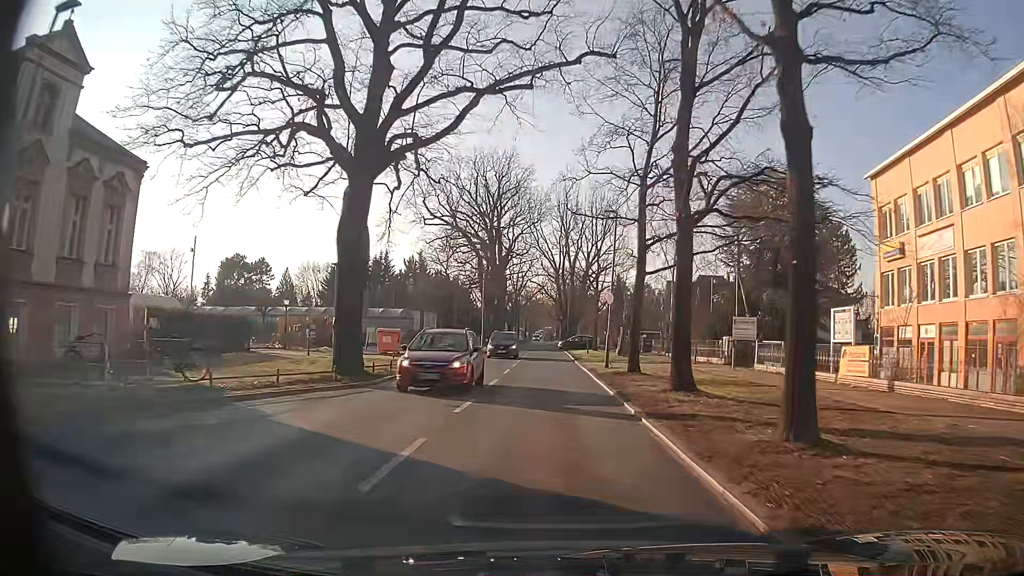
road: secondary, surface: asphalt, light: Day
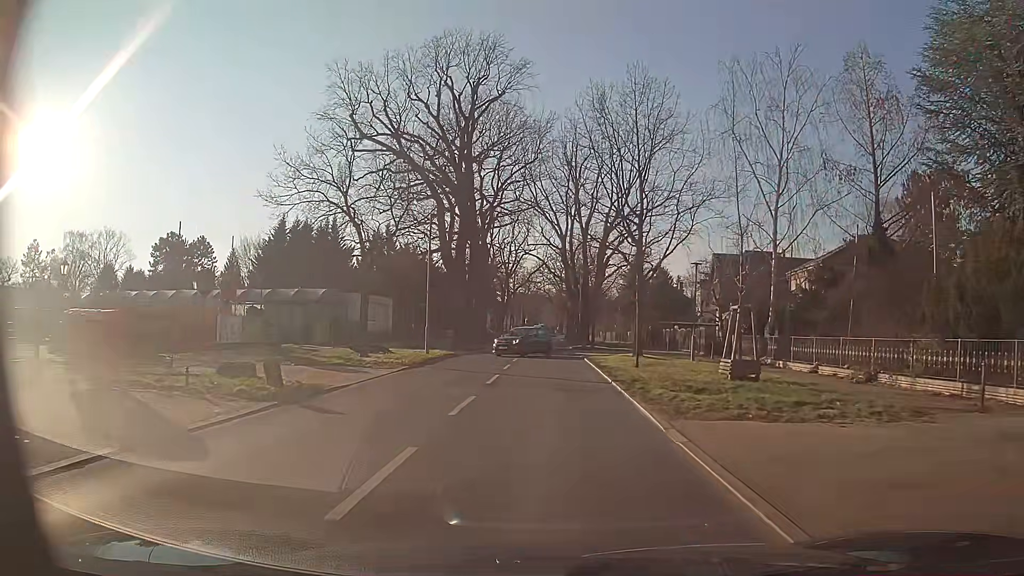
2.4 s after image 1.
(+0.2, +25.9) m; 0°
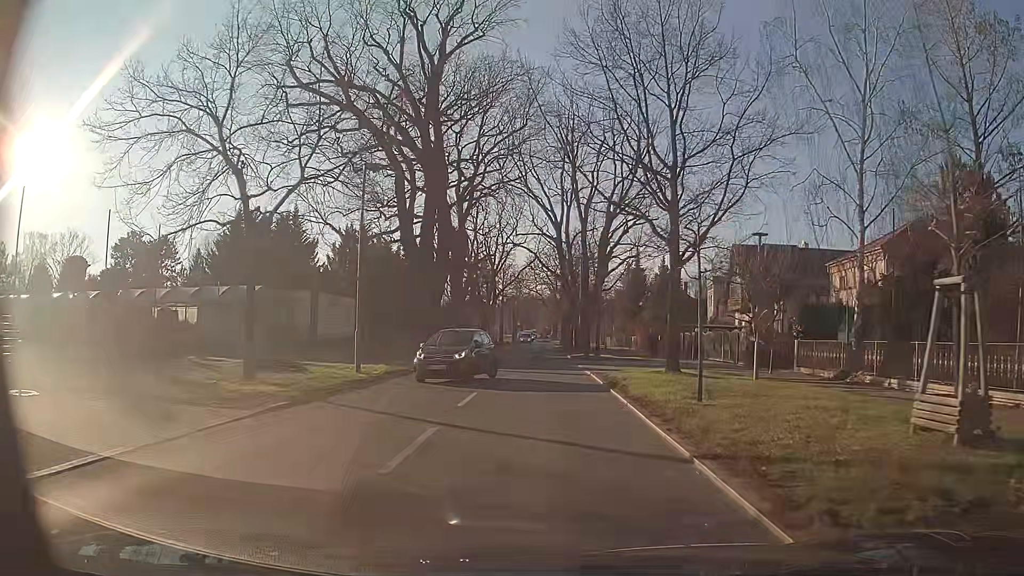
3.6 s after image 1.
(+0.1, +10.1) m; +1°
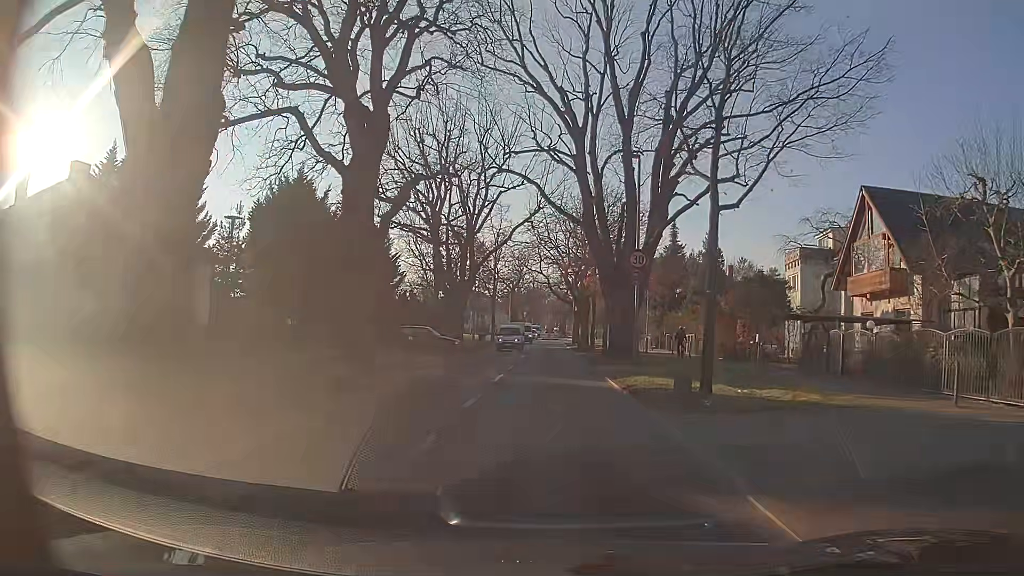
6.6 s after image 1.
(-0.3, +24.8) m; -1°
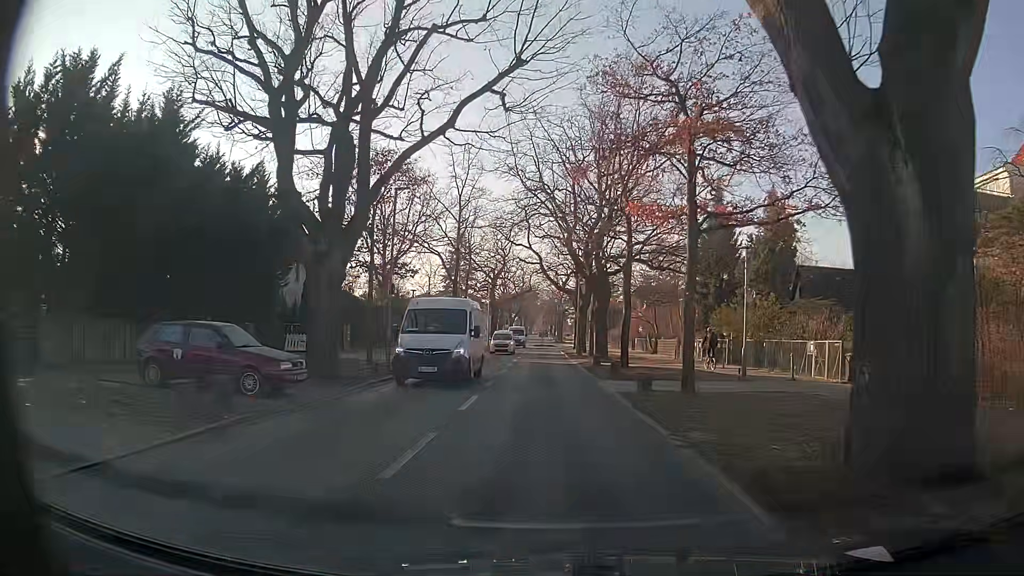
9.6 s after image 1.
(+0.4, +23.7) m; +2°
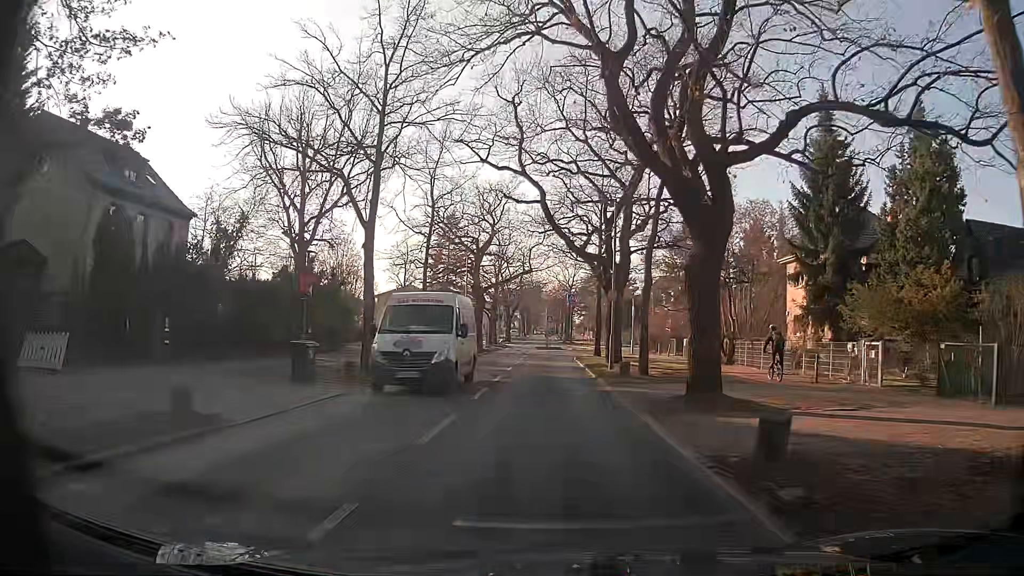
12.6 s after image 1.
(-0.3, +22.1) m; -2°
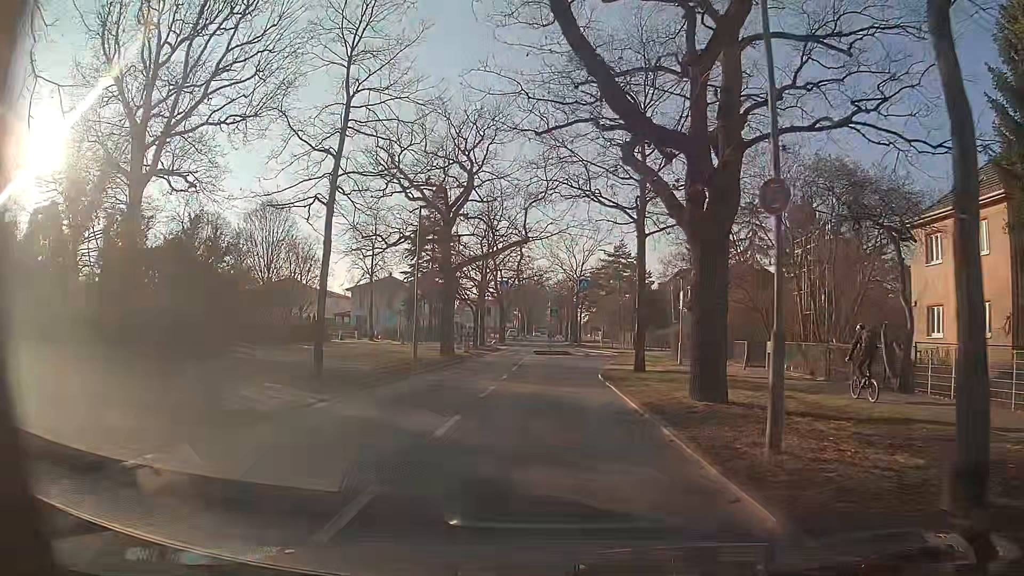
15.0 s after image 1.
(+0.1, +17.6) m; 0°
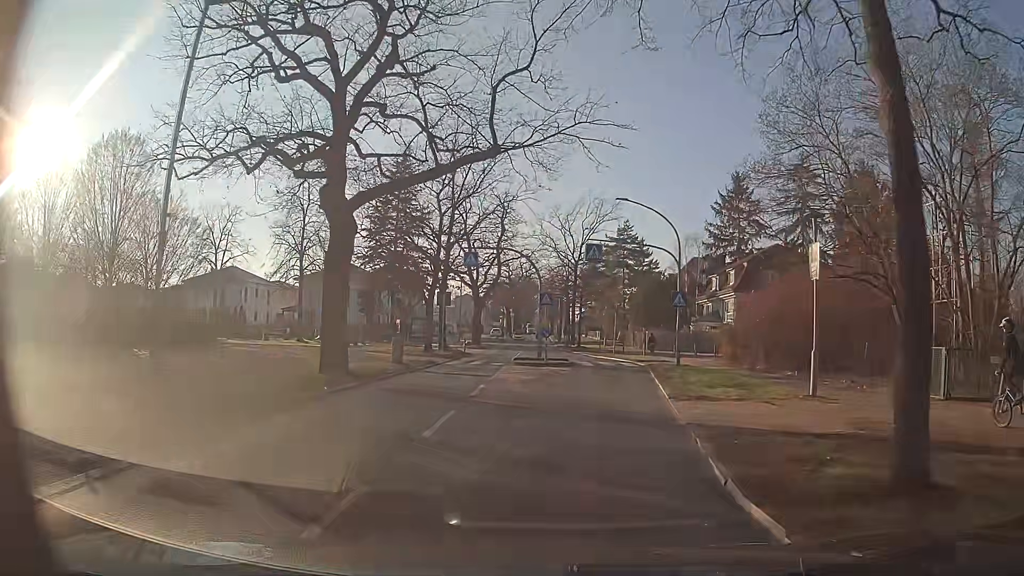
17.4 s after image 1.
(0.0, +18.1) m; 0°
(0, +10) (+2, +20) (+3, +30) (+2, +40) (+1, +50) (0, +60) (0, +70) (0, +80) (0, +90) (0, +100) m
